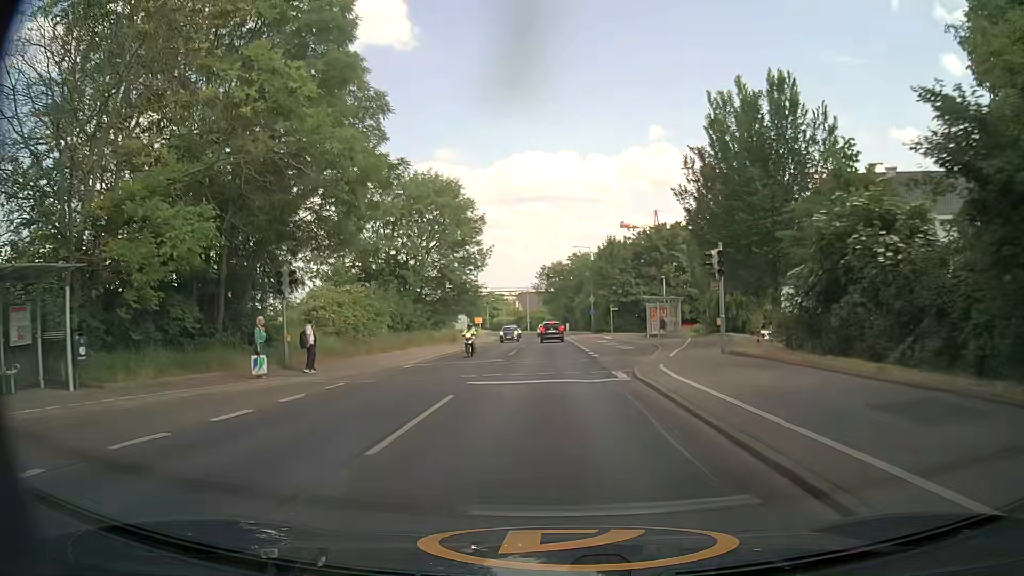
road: secondary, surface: asphalt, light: Day
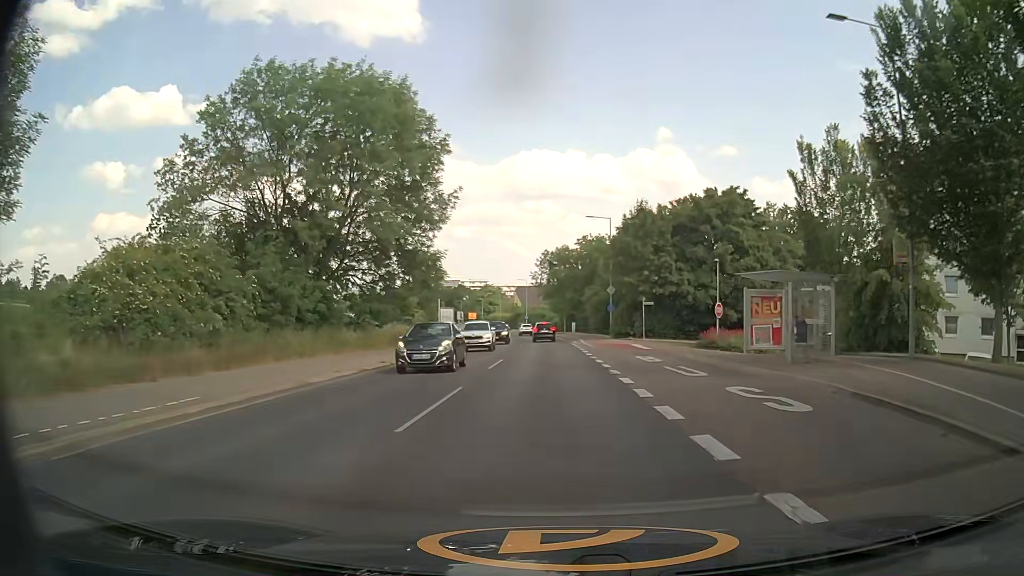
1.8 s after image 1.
(-0.1, +22.6) m; -1°
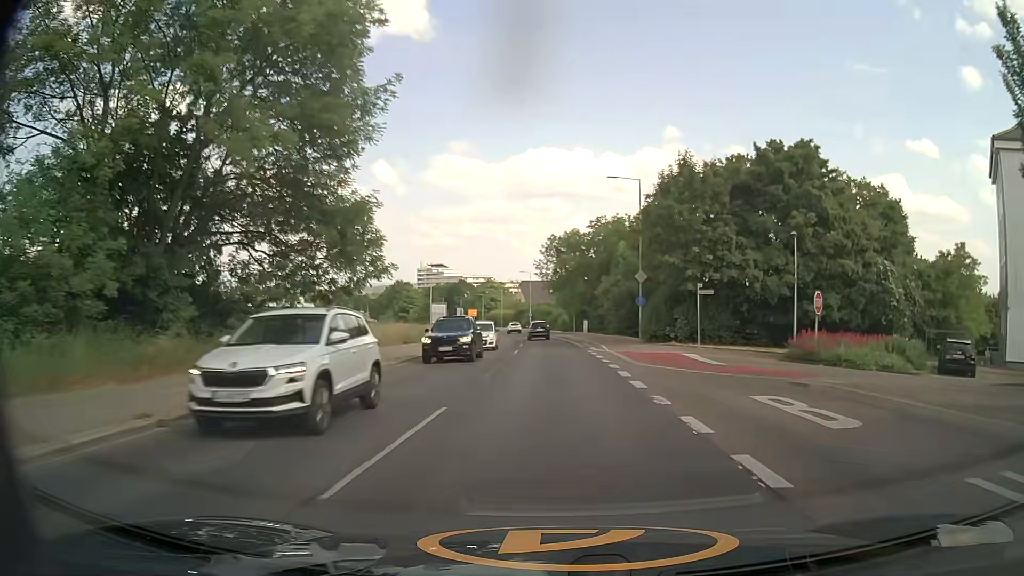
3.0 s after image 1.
(0.0, +15.4) m; 0°
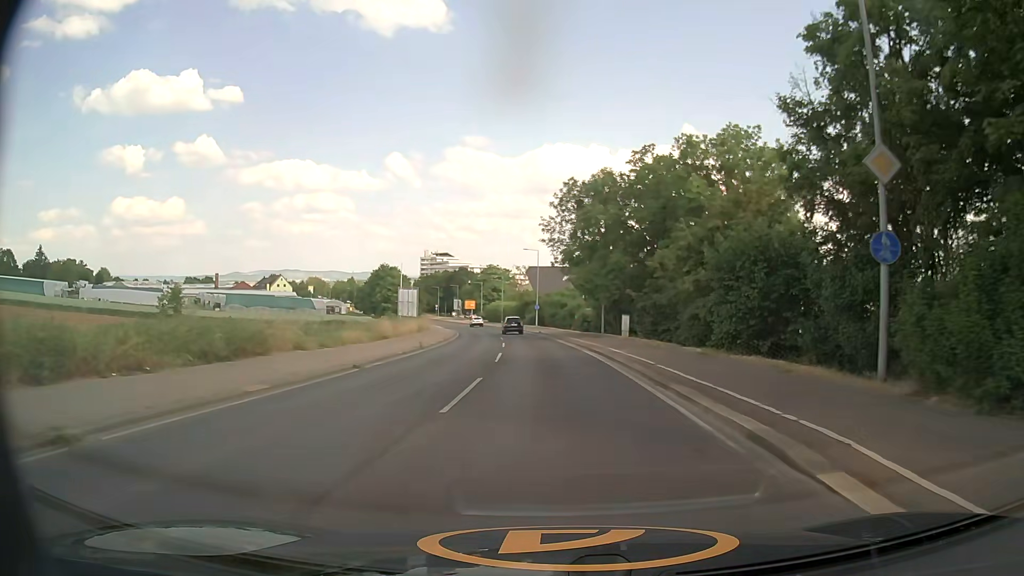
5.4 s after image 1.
(-0.1, +31.1) m; -1°
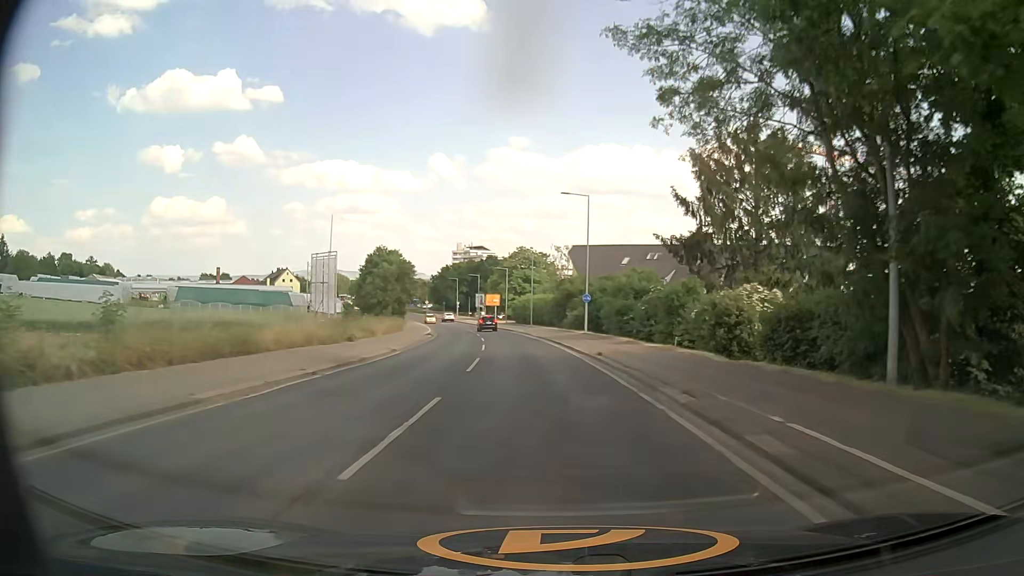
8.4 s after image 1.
(-0.9, +40.5) m; -3°
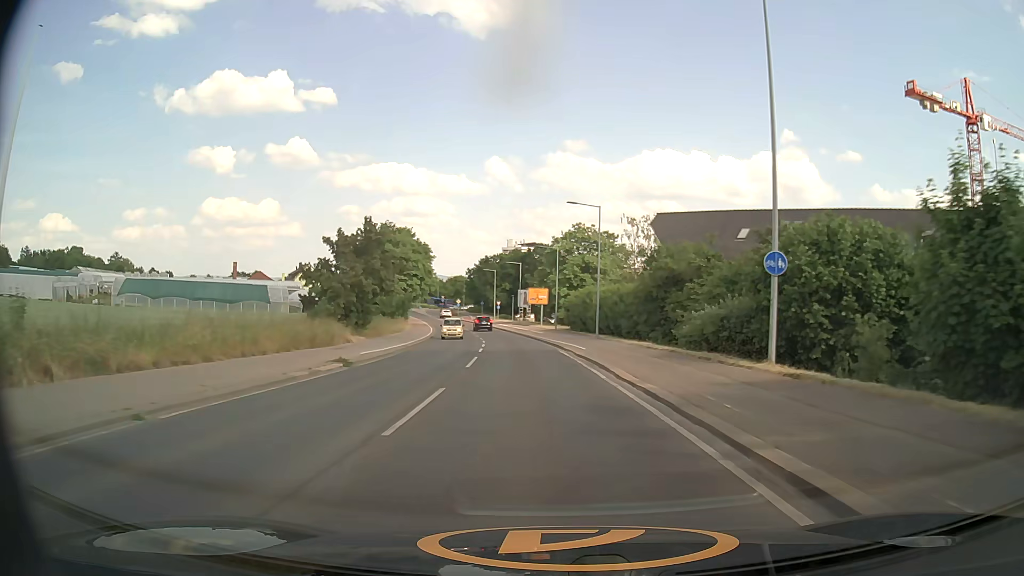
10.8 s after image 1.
(-1.6, +33.7) m; -5°
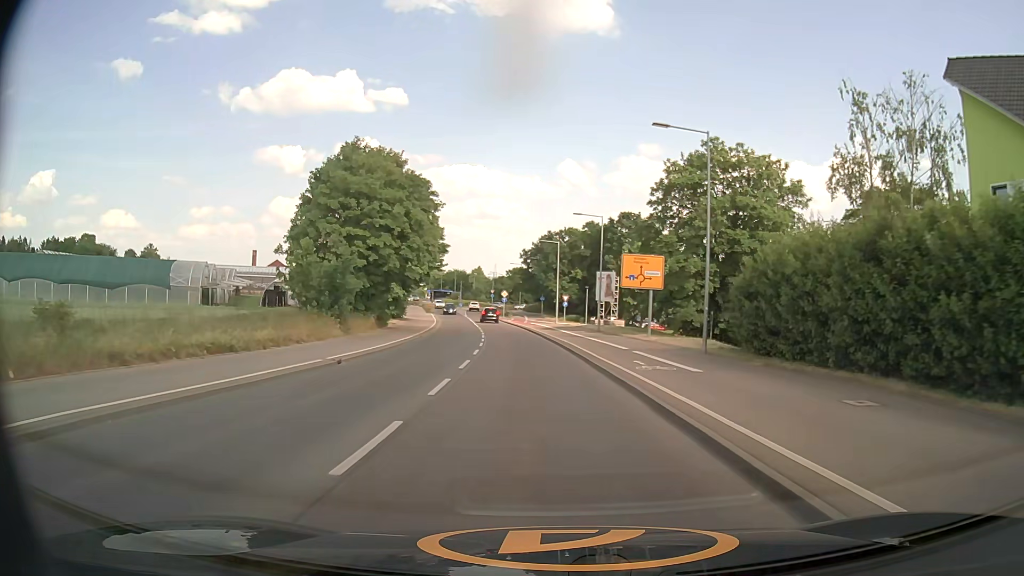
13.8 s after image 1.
(-2.4, +42.6) m; -7°
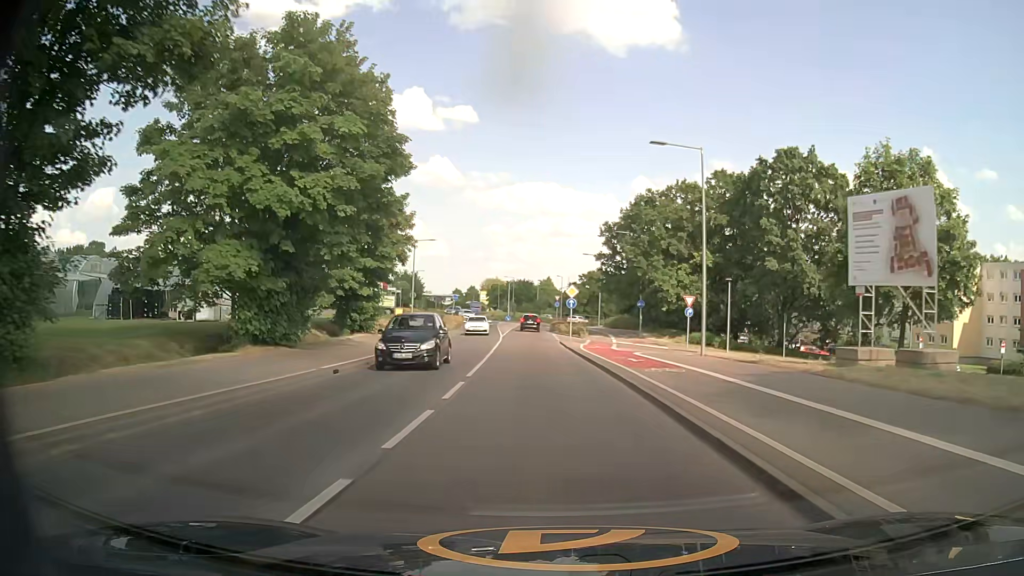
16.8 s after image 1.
(-2.1, +41.6) m; -6°
(0, +10) (0, +20) (-1, +30) (-1, +40) (-2, +50) (-2, +60) (-2, +70) (-2, +80) (-1, +90) (+4, +99) m
